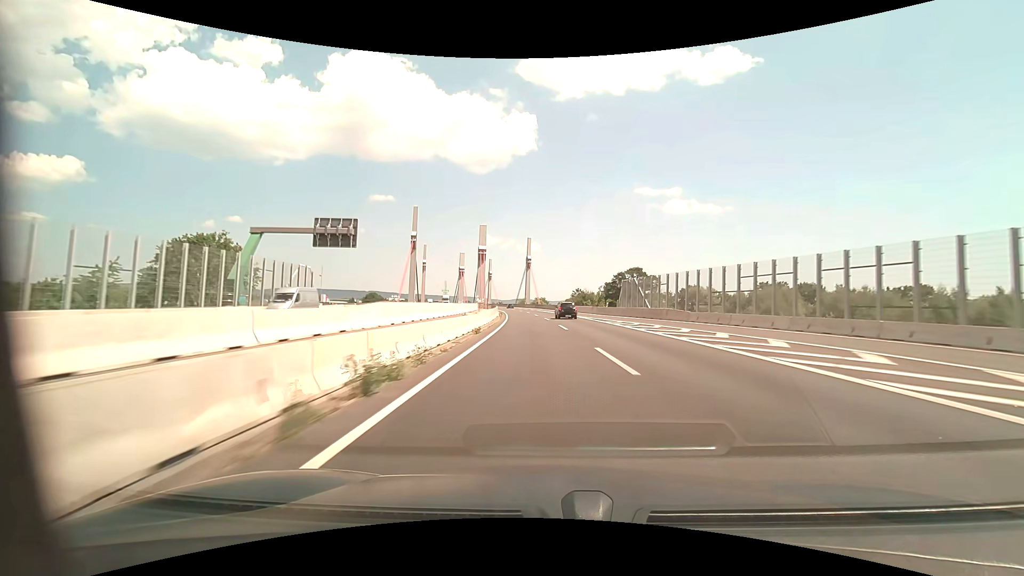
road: motorway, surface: asphalt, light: Day
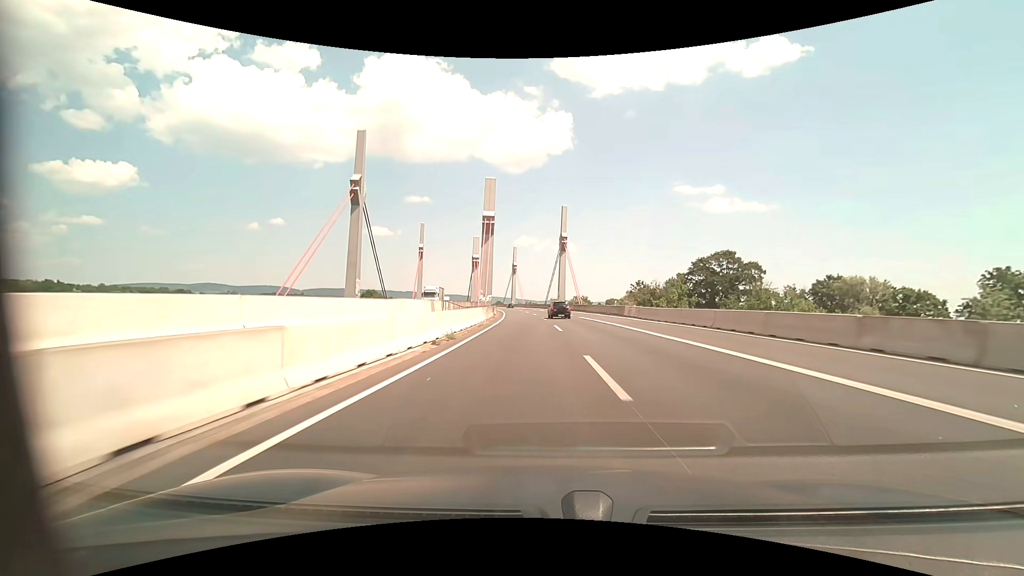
(-1.2, +56.3) m; -4°
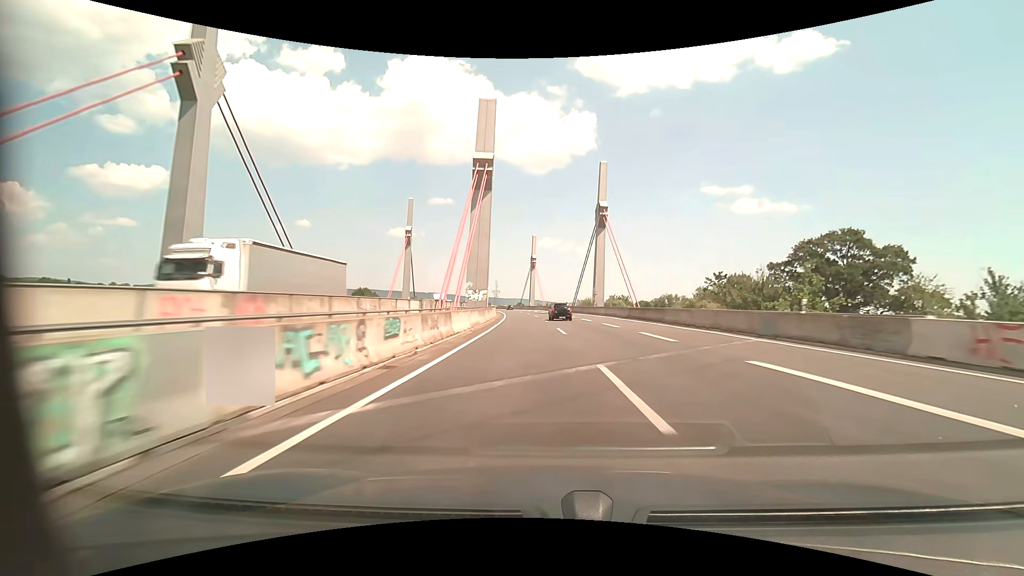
(-1.0, +37.3) m; -3°
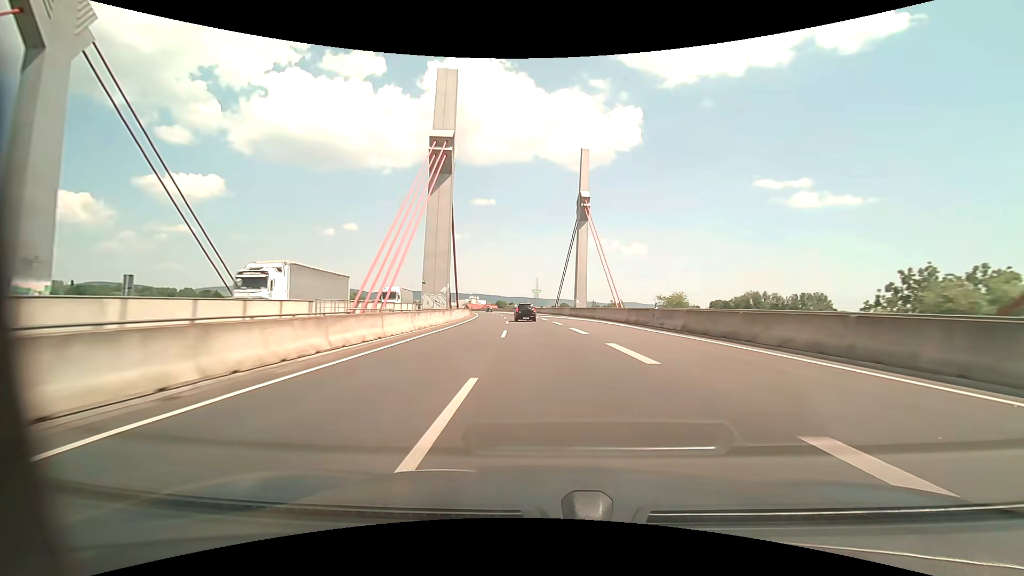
(-2.7, +91.6) m; -5°
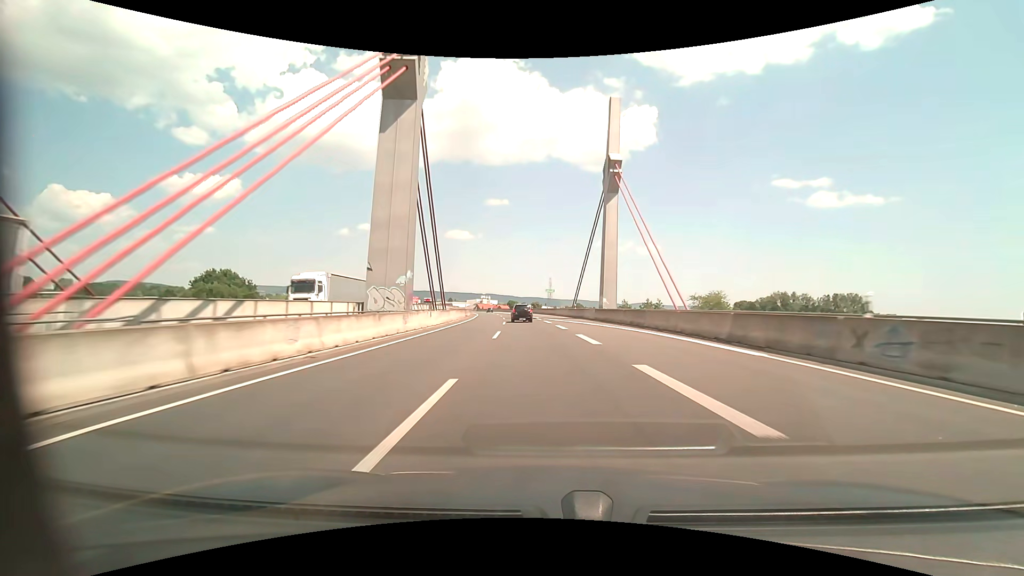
(-0.2, +18.0) m; -2°
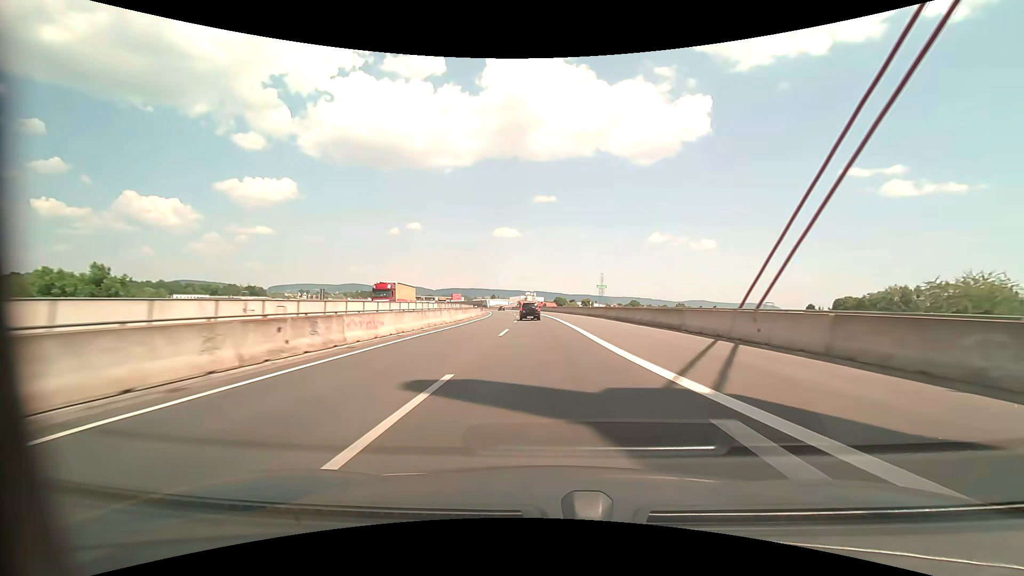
(-2.3, +53.3) m; -5°
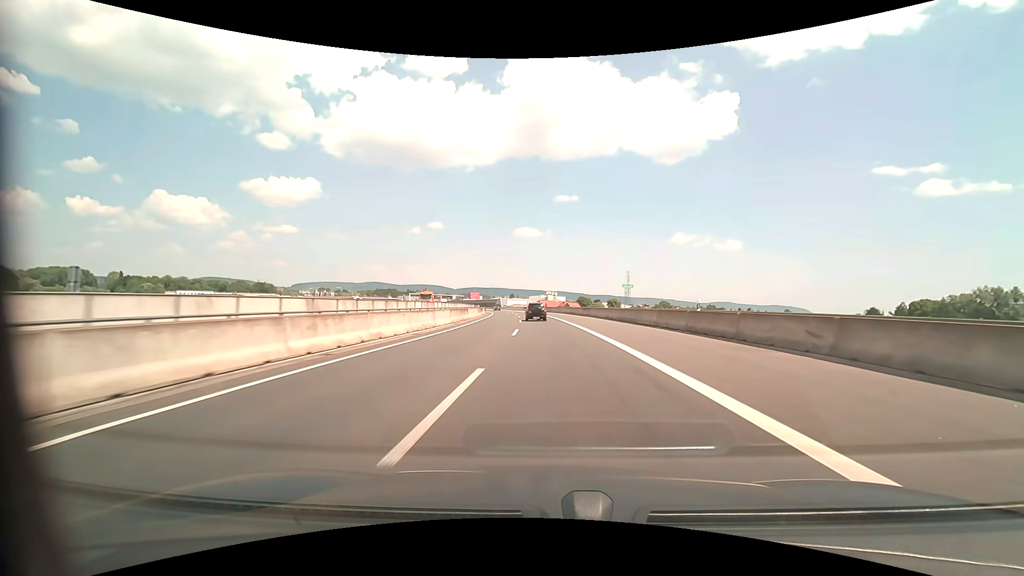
(-1.0, +35.1) m; -3°
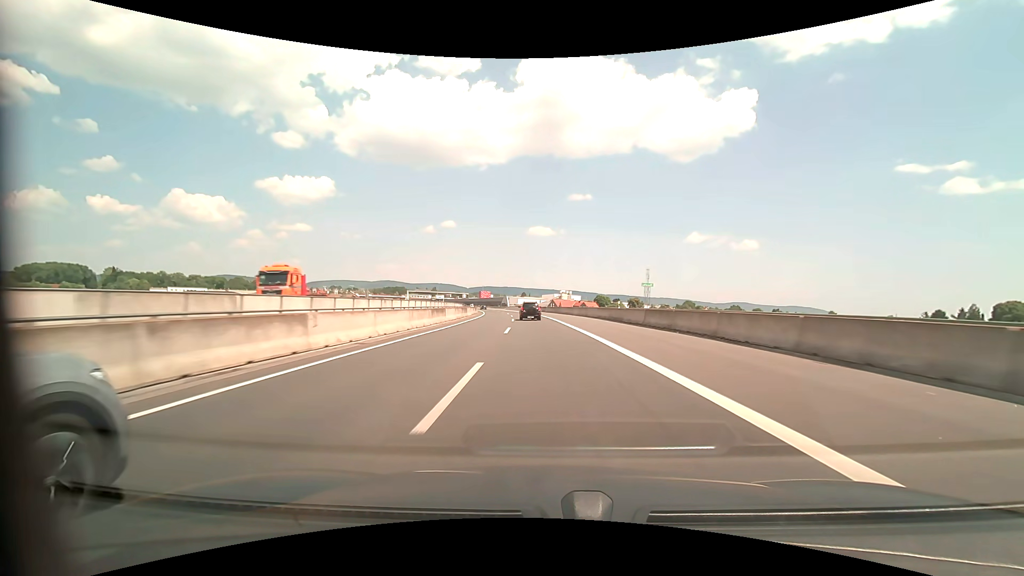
(-0.6, +34.9) m; -2°
(0, +10) (0, +20) (0, +30) (-1, +40) (-1, +50) (-2, +60) (-3, +70) (-4, +80) (-5, +90) (-6, +100) m
